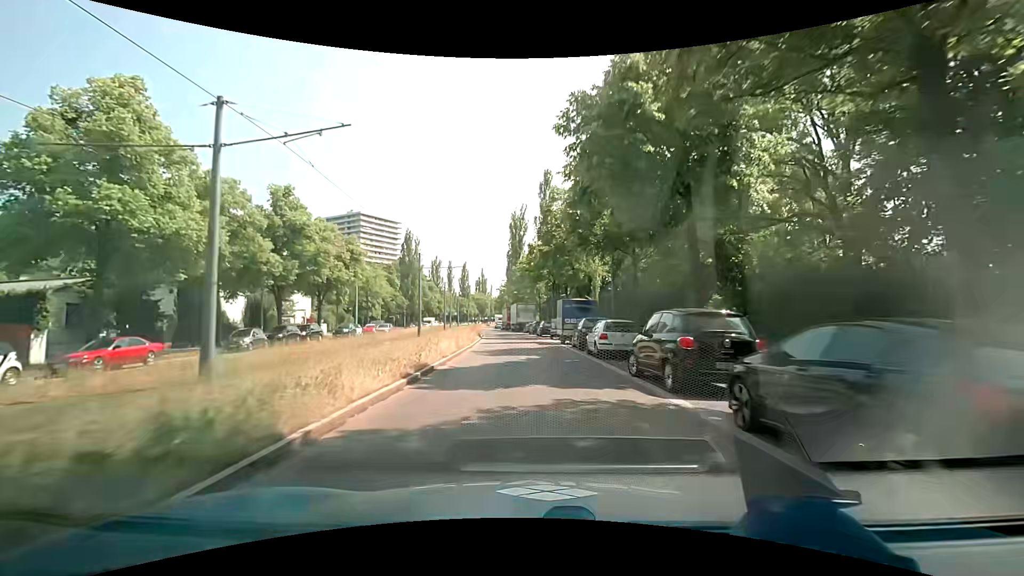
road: secondary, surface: asphalt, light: Day
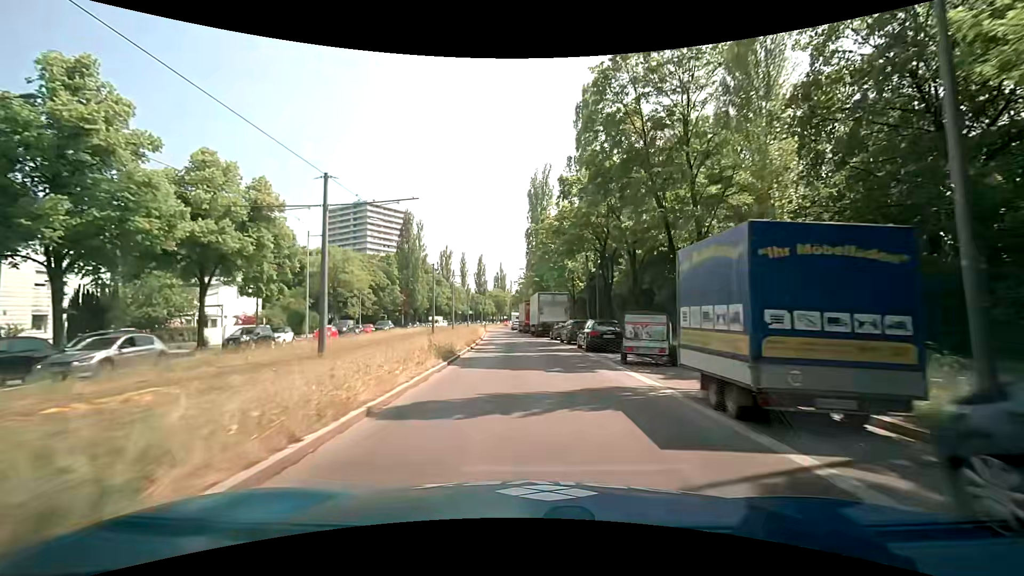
(-0.7, +22.8) m; -2°
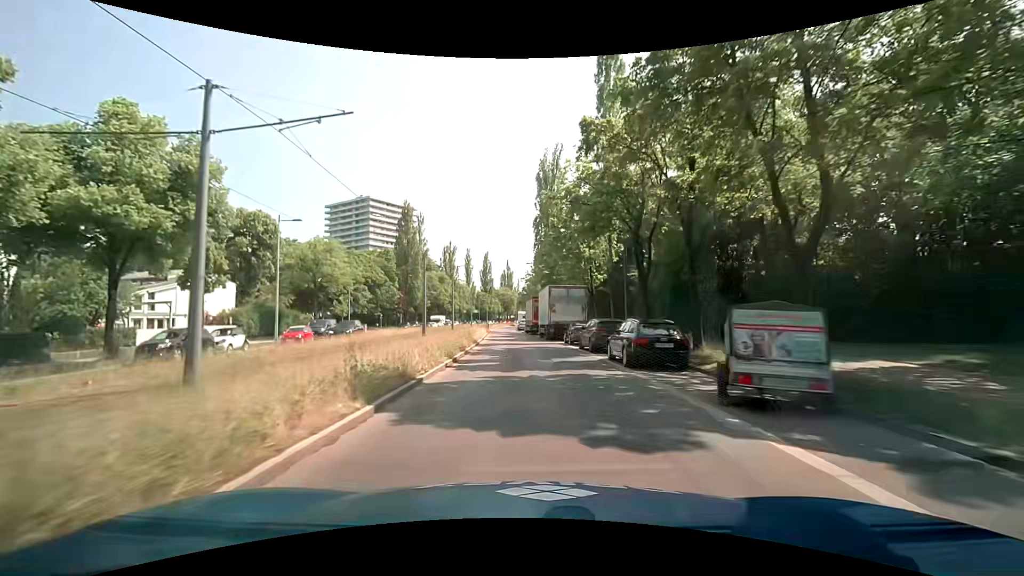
(-0.1, +7.6) m; -1°
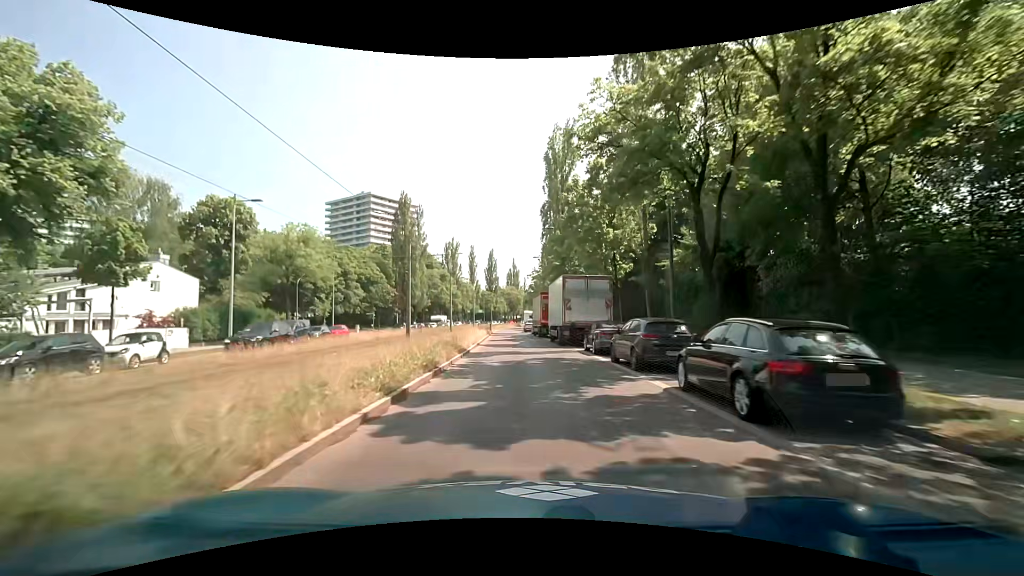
(-0.1, +7.6) m; -1°
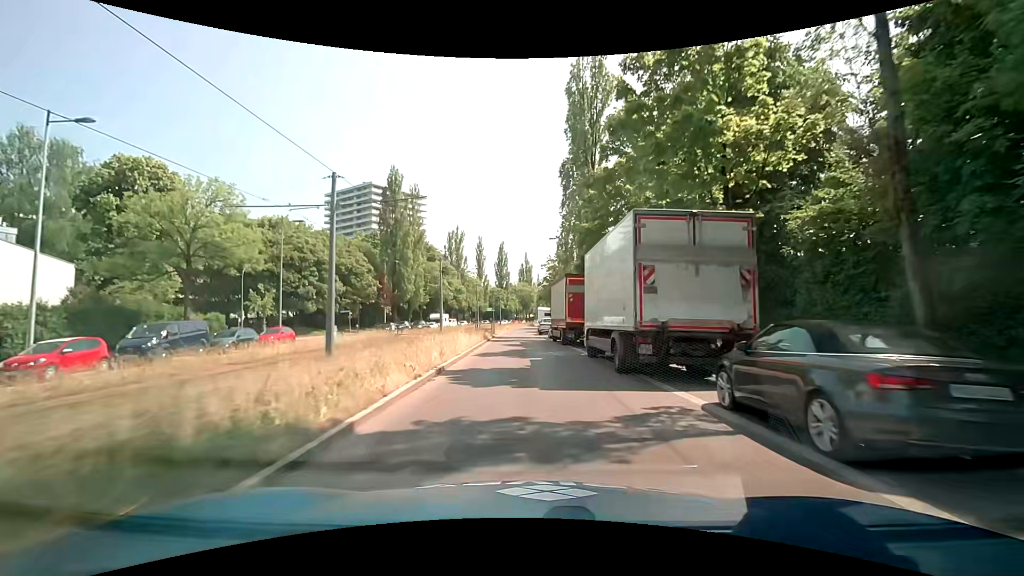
(-0.3, +15.2) m; -2°
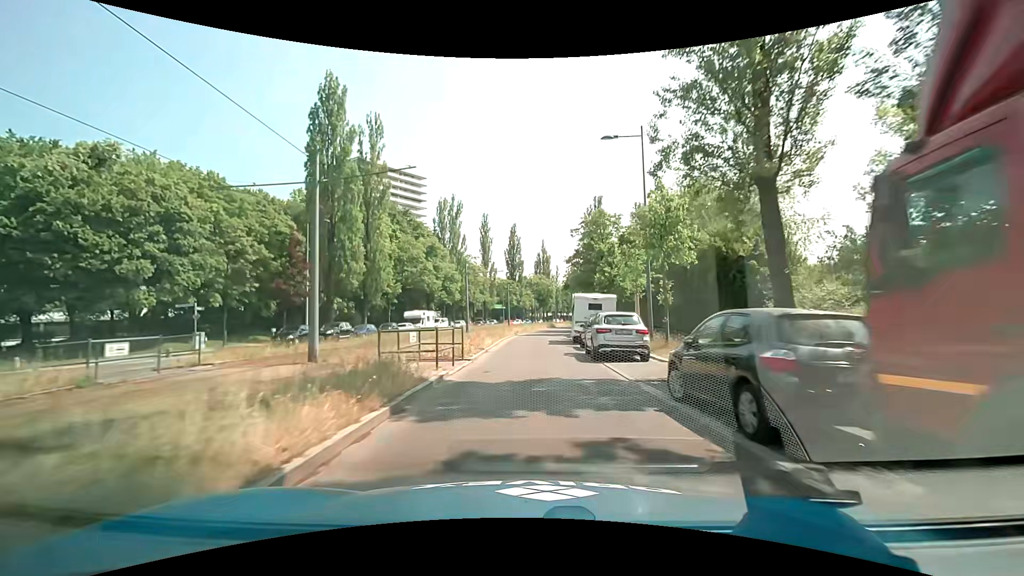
(-0.6, +30.4) m; -2°
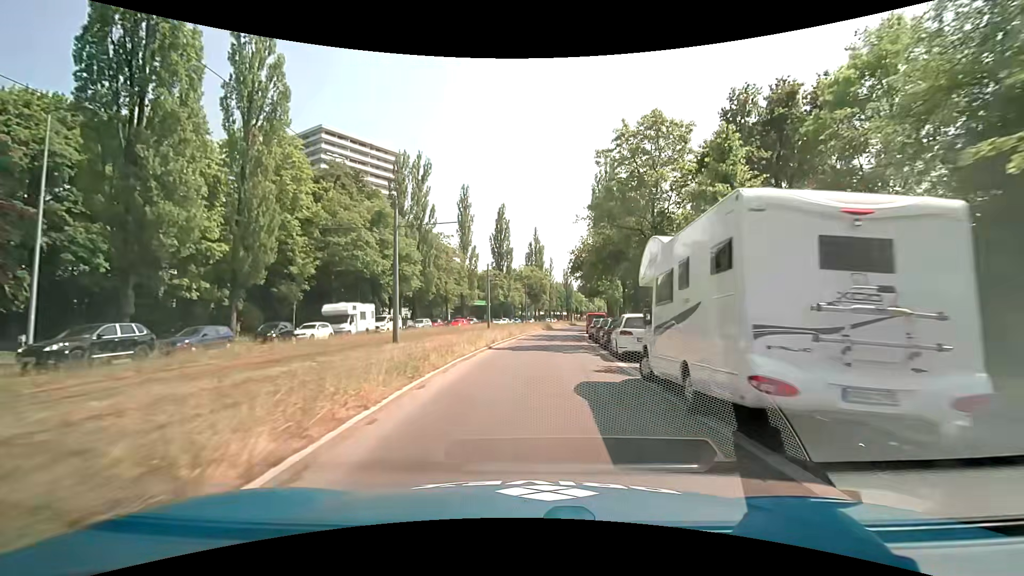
(+0.1, +22.8) m; +1°
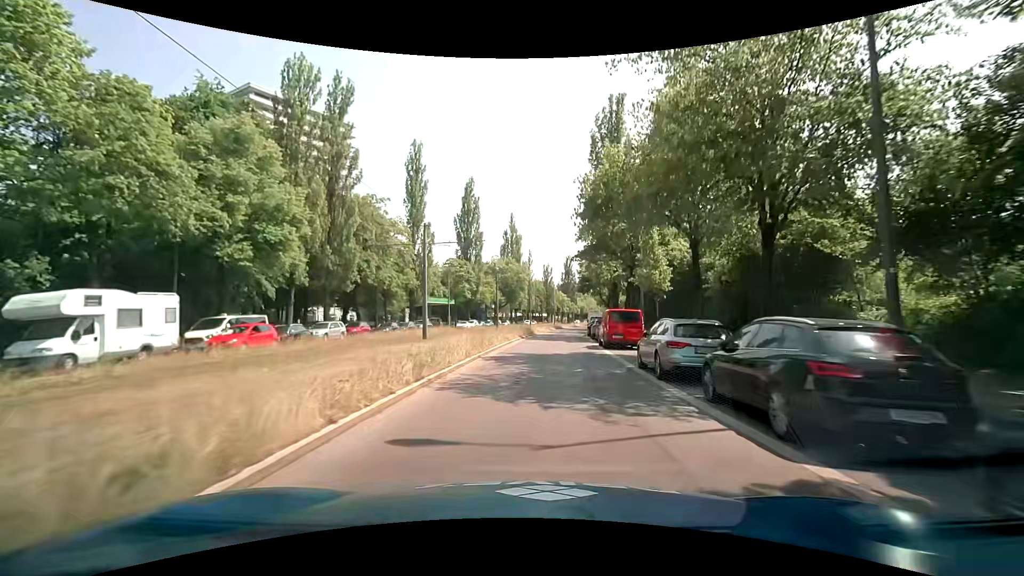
(+0.7, +22.9) m; +3°
(0, +10) (0, +20) (+1, +30) (+2, +40) (+3, +50) (+4, +60) (+5, +70) (+6, +80) (+8, +90) (+10, +99) m
